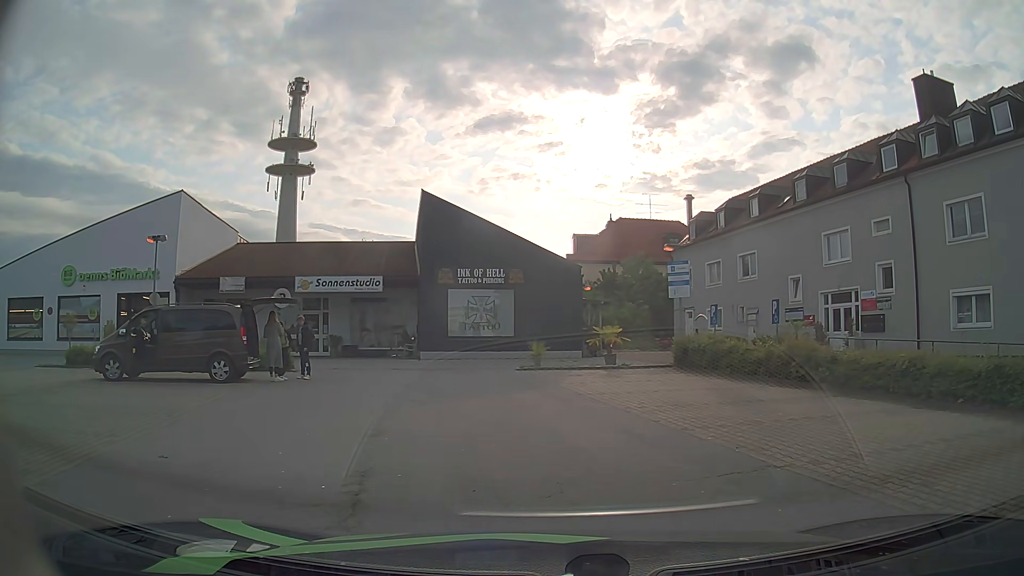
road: residential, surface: asphalt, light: Day
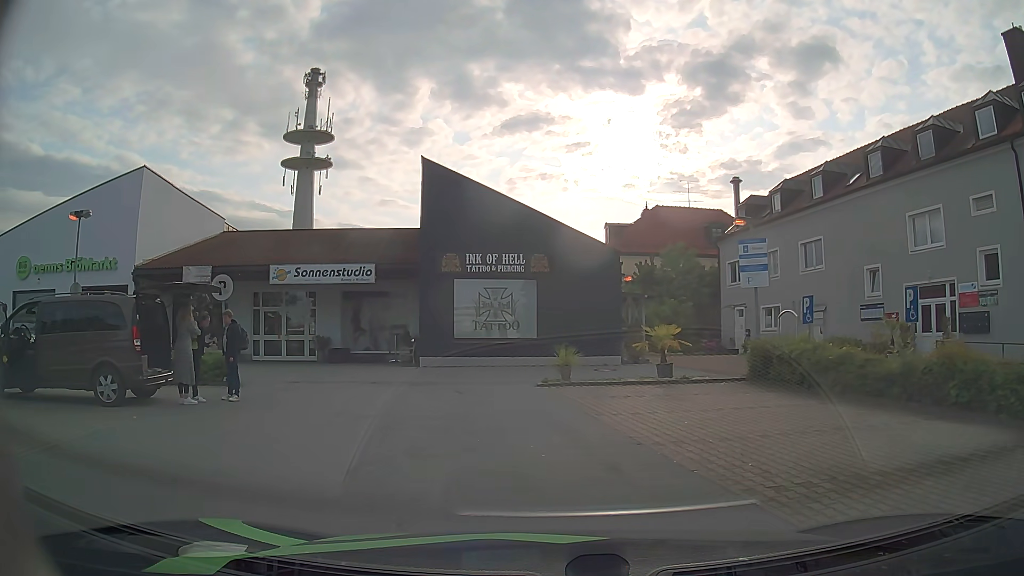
(+0.2, +5.9) m; 0°
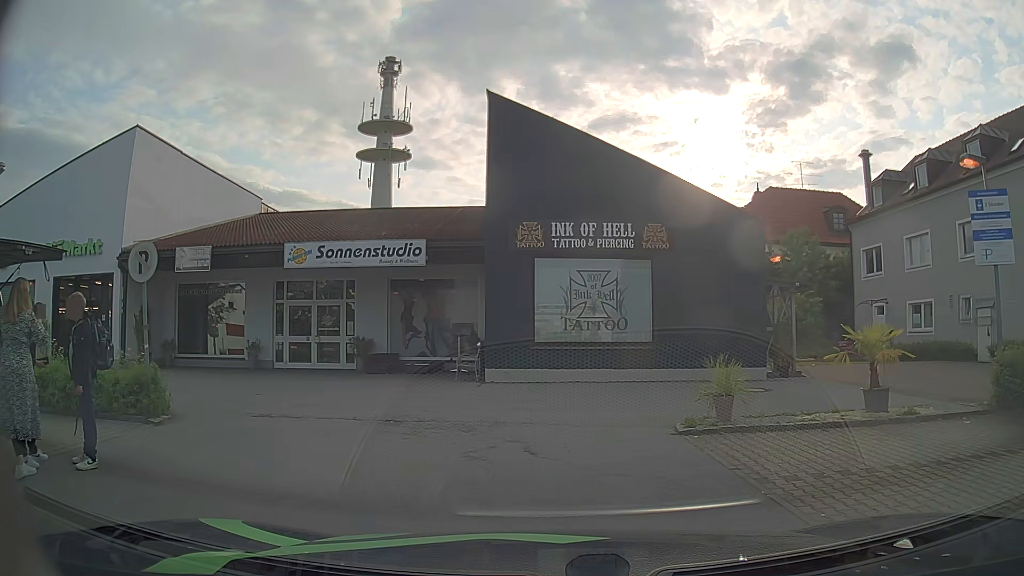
(-0.4, +6.8) m; -8°
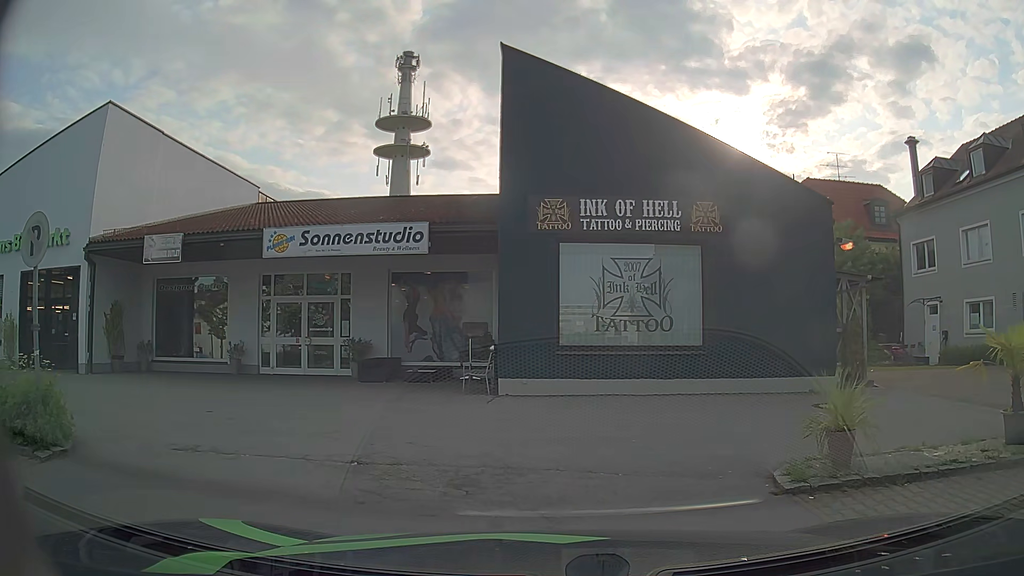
(0.0, +3.0) m; 0°
